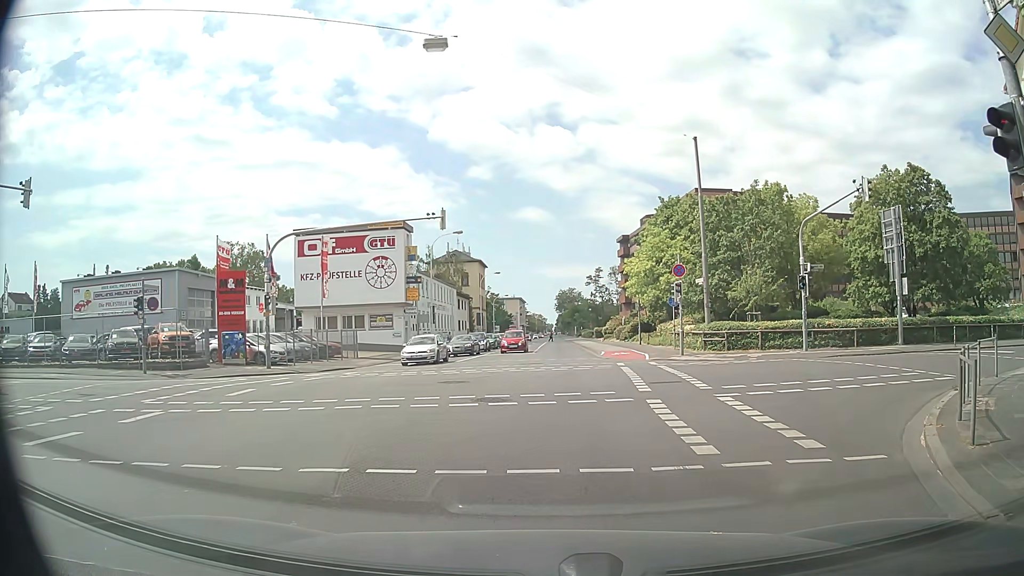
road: secondary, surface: asphalt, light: Day
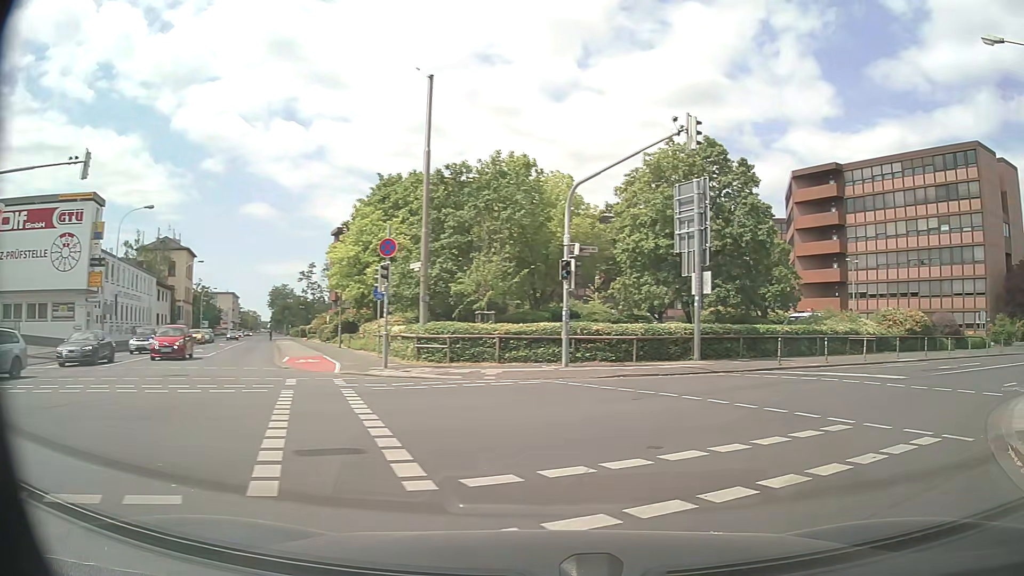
(+1.3, +9.1) m; +23°
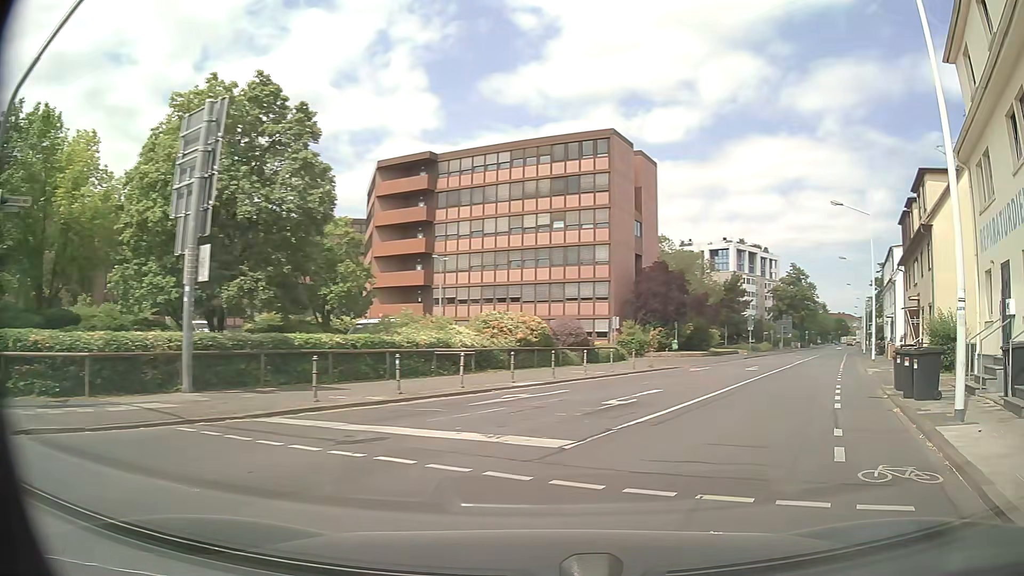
(+3.2, +9.2) m; +36°
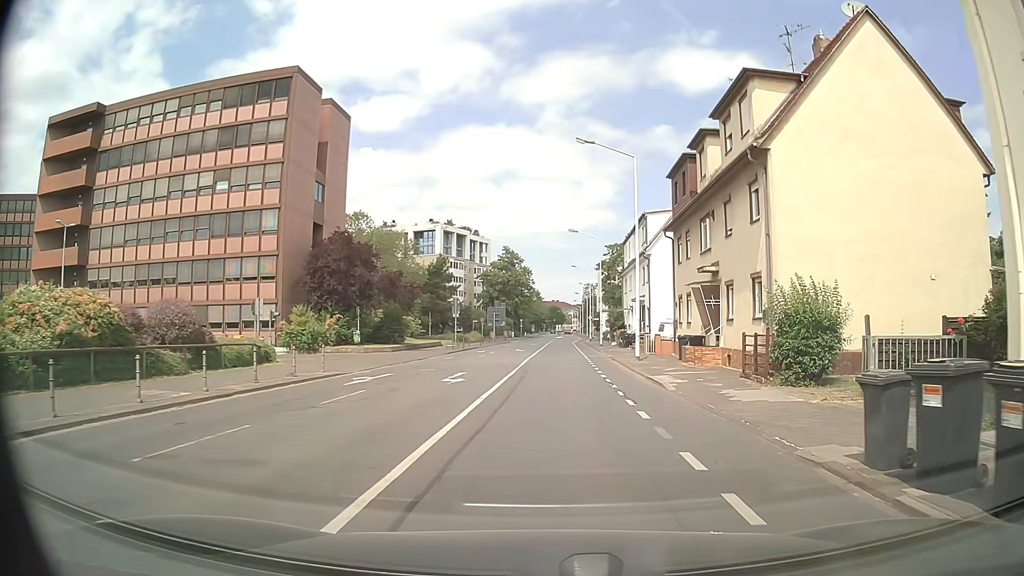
(+3.2, +12.2) m; +25°
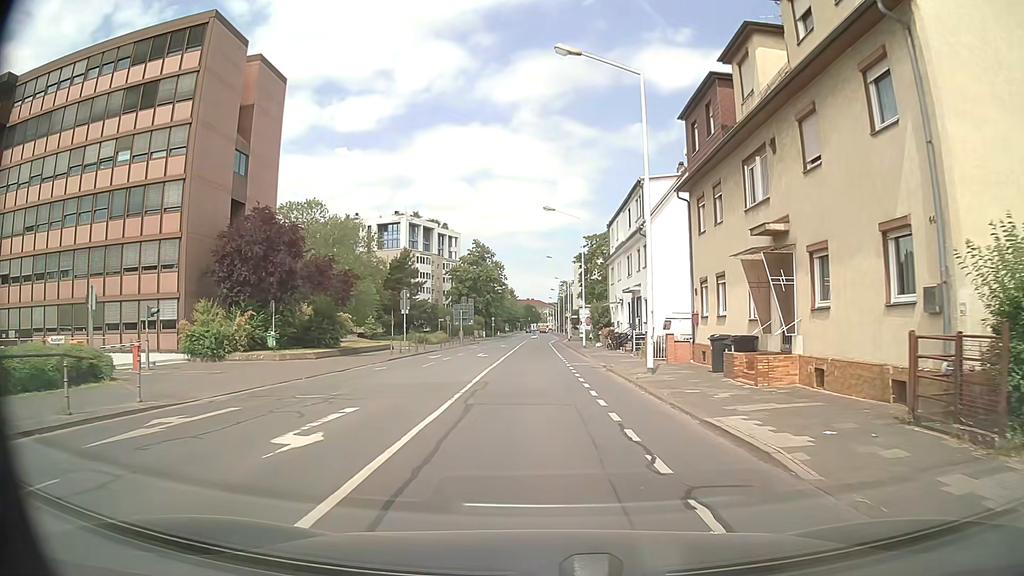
(+0.4, +10.1) m; +3°
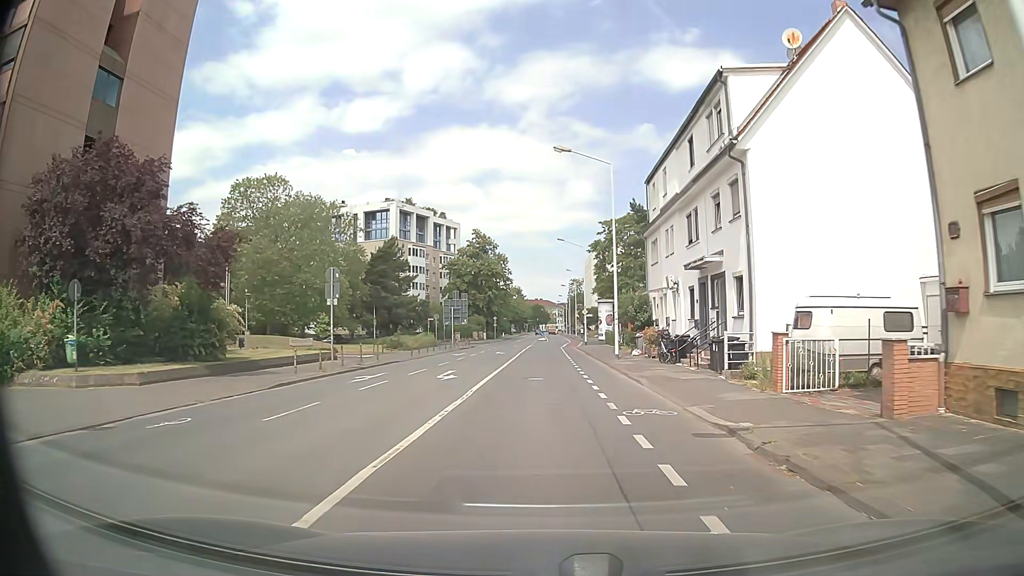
(0.0, +16.1) m; -1°
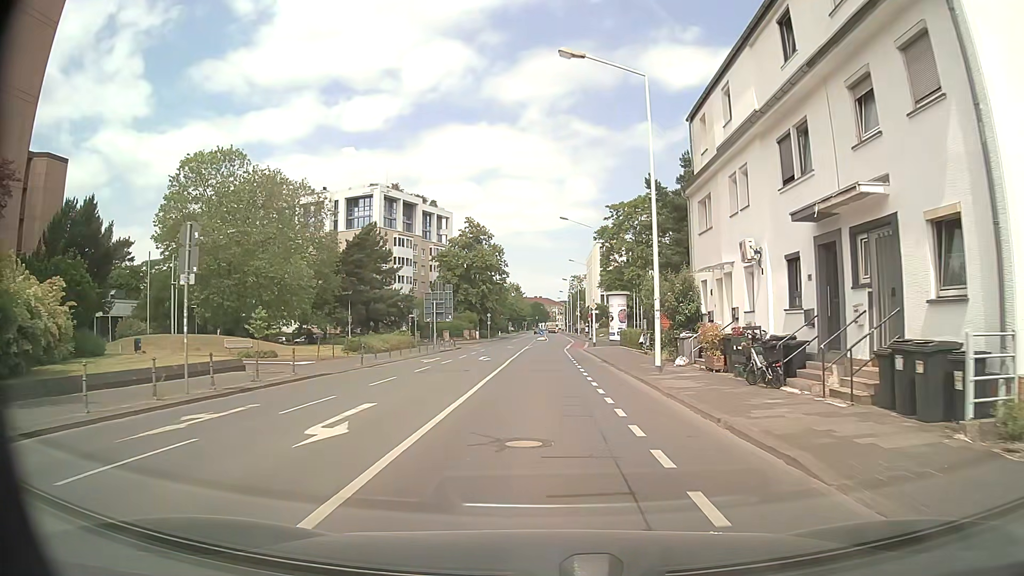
(0.0, +11.3) m; 0°
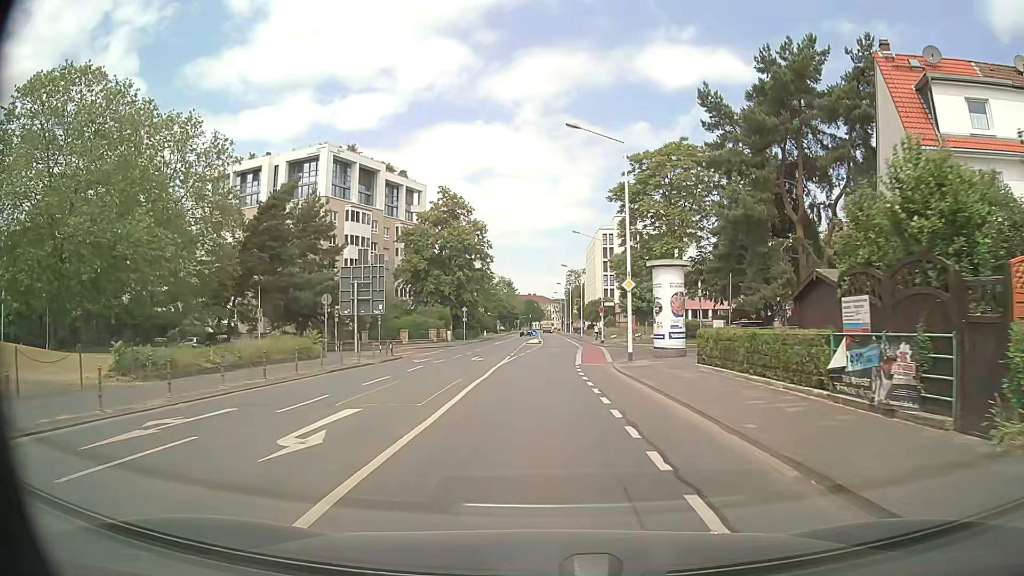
(0.0, +24.0) m; 0°
(0, +10) (0, +20) (0, +30) (+1, +40) (+1, +50) (+2, +60) (+2, +70) (+2, +80) (+2, +90) (+2, +100) m
